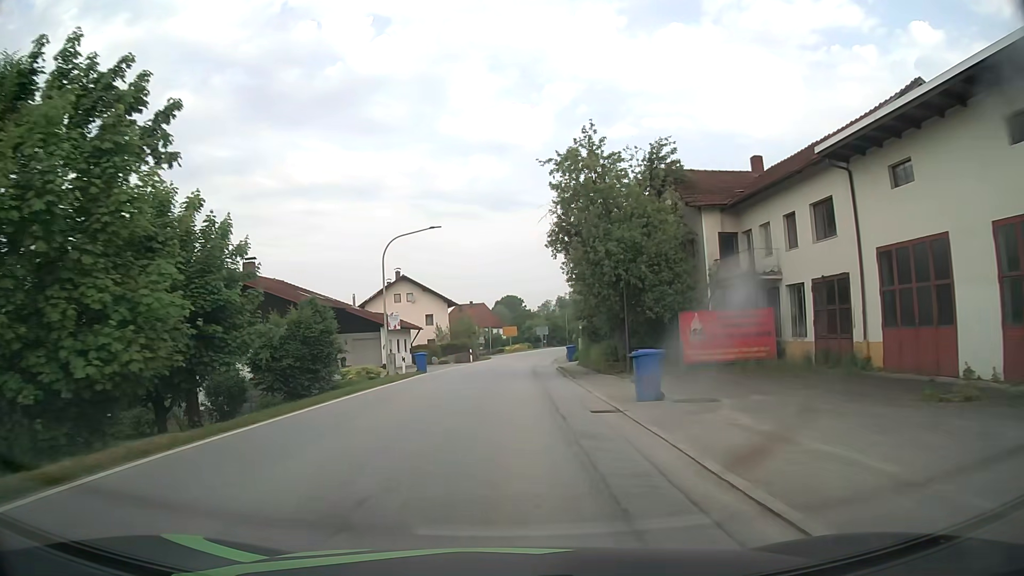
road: secondary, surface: asphalt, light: Day
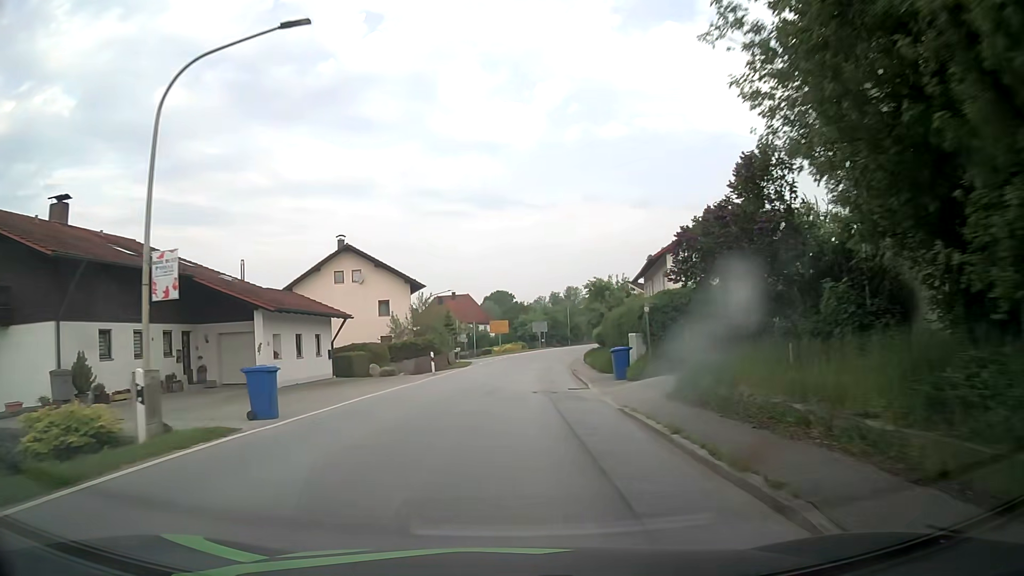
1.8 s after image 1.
(+0.1, +22.7) m; +1°
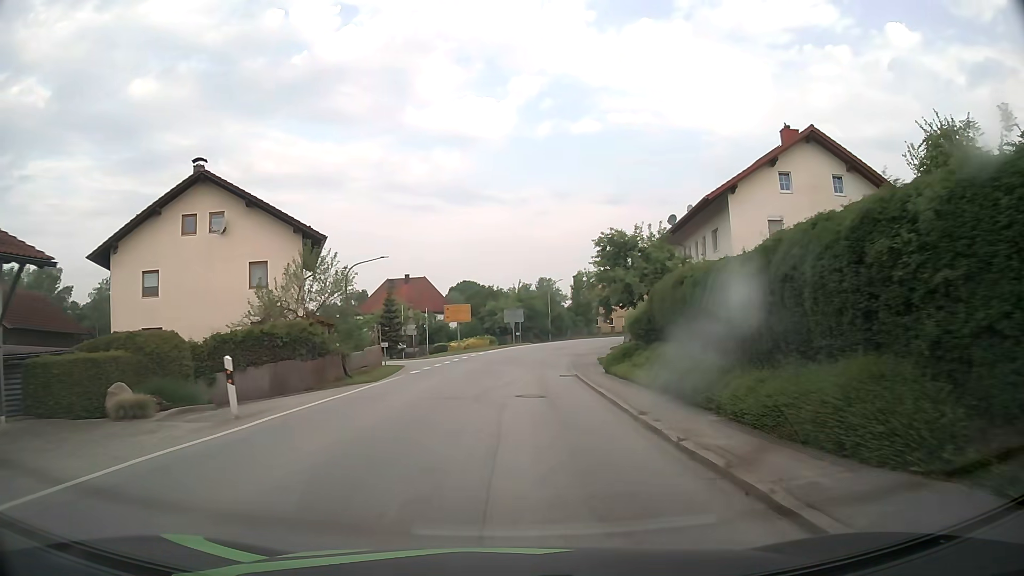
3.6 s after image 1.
(+0.5, +21.8) m; +3°
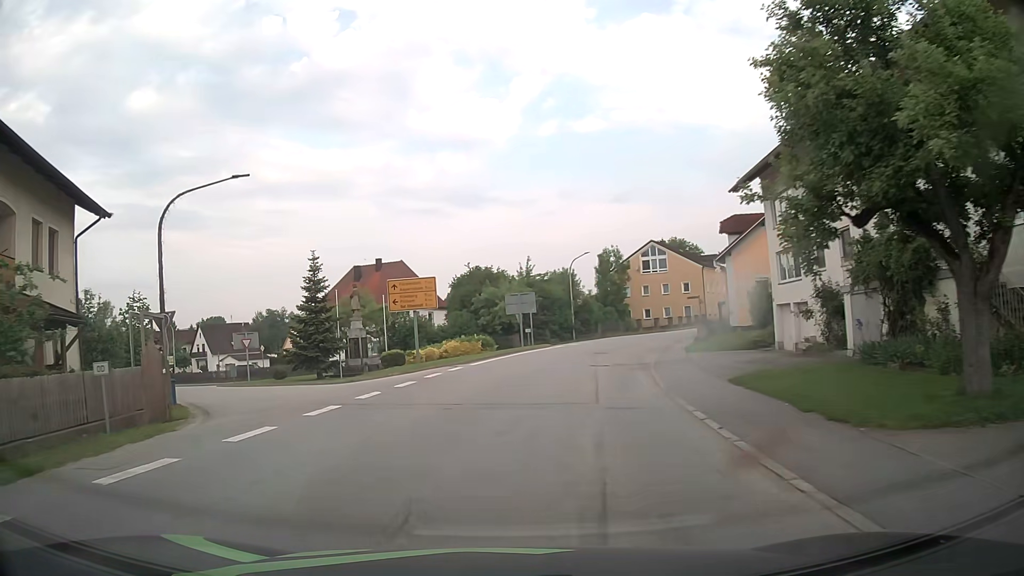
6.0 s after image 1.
(+0.5, +23.9) m; 0°
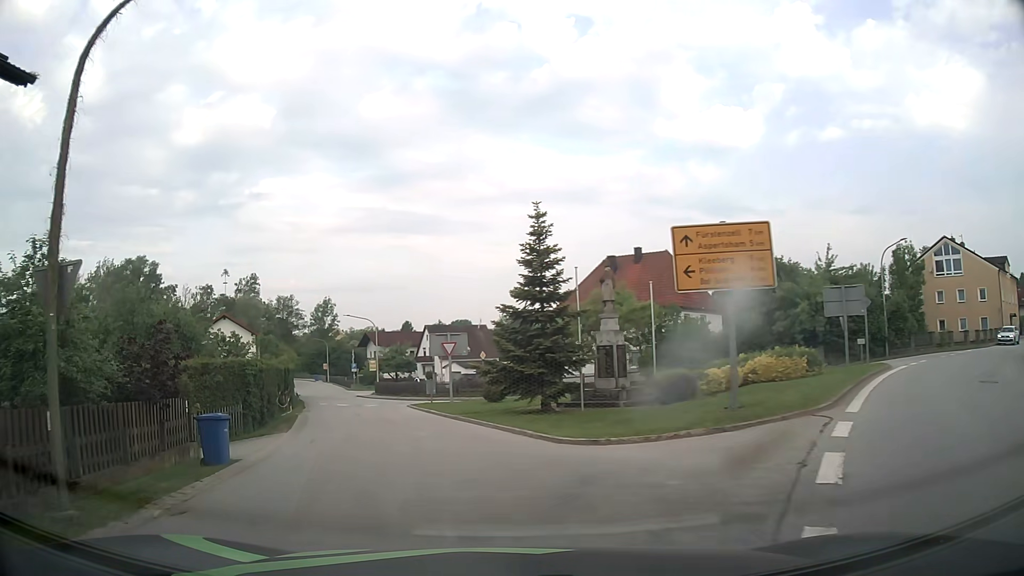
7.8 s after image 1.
(-2.6, +14.2) m; -23°
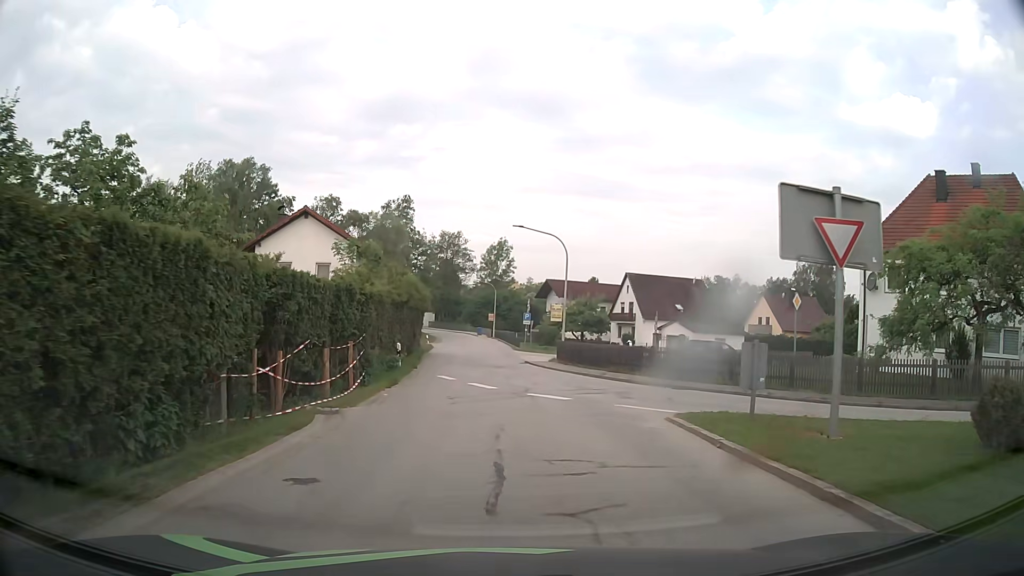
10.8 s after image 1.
(-4.3, +24.4) m; -14°
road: tertiary
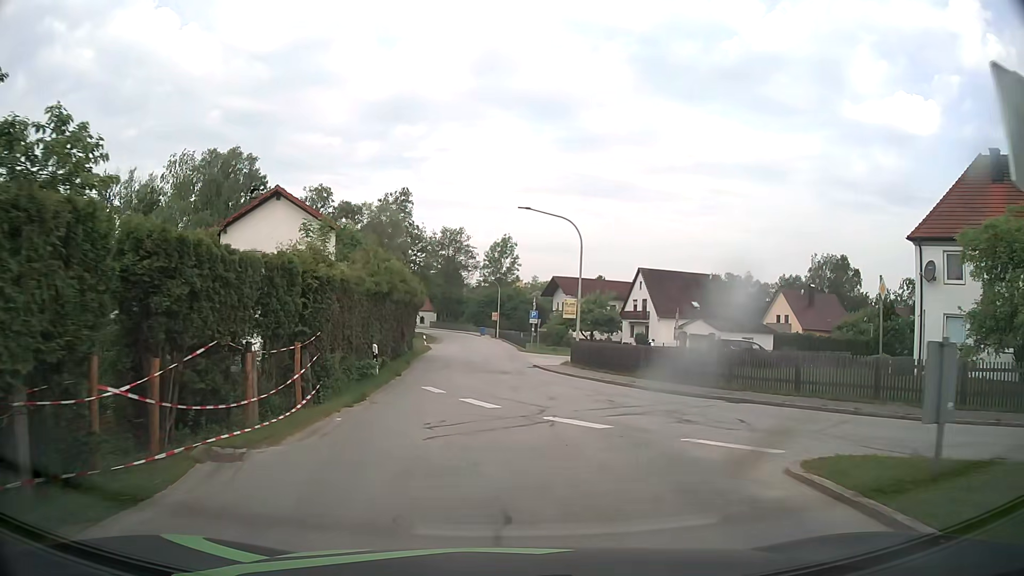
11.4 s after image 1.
(-0.1, +5.1) m; -1°
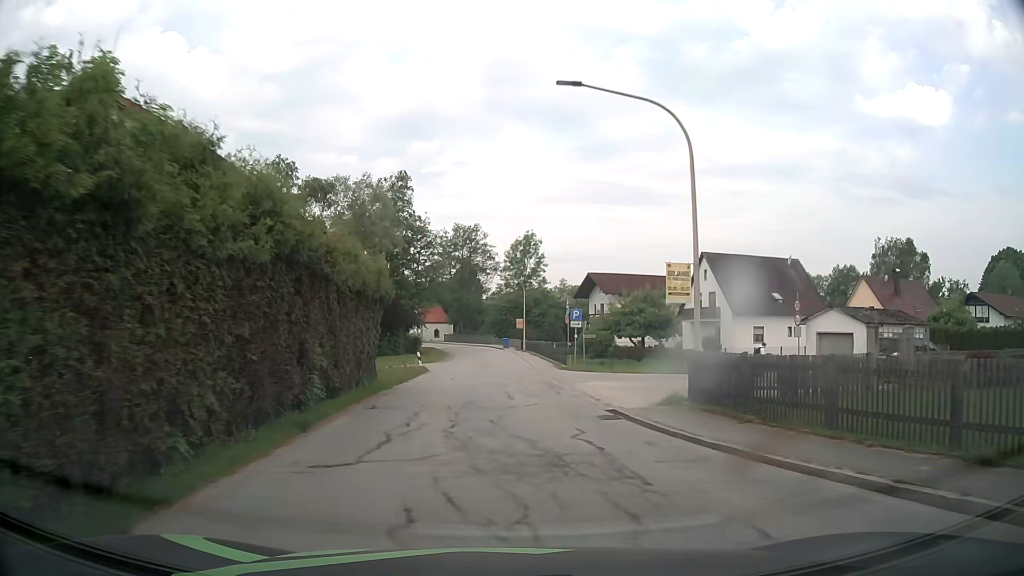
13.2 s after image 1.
(-0.3, +16.9) m; -2°
(0, +10) (0, +20) (-1, +30) (-1, +40) (-1, +50) (-2, +60) (-3, +70) (-6, +80) (-9, +89) (-14, +98) m
